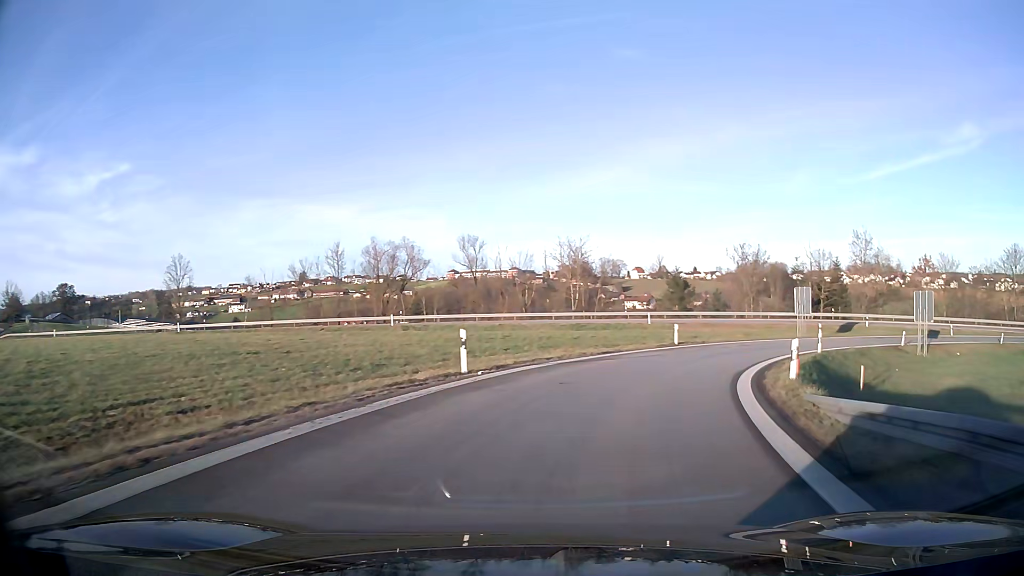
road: motorway_link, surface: asphalt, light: Day
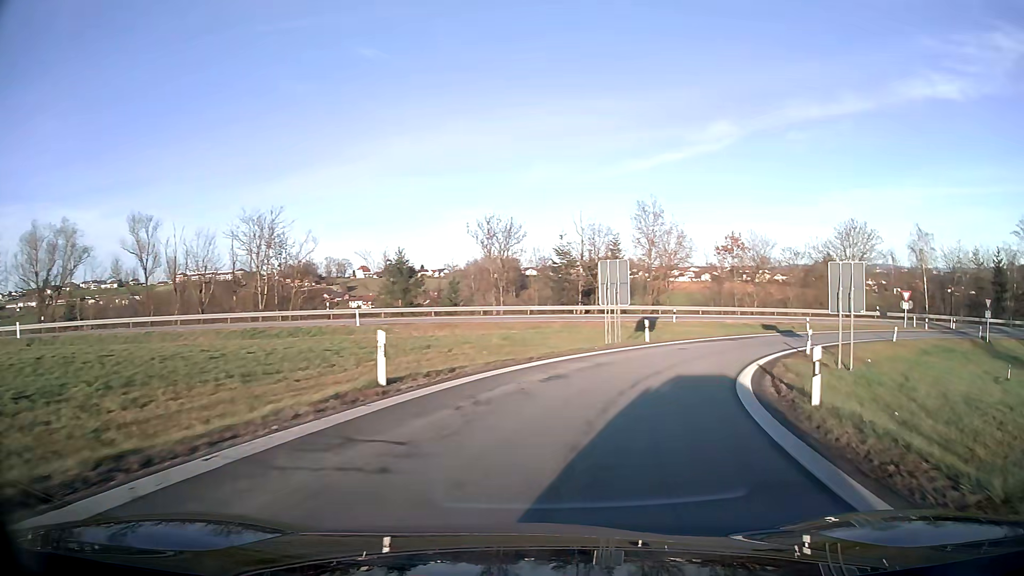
(+4.2, +20.6) m; +23°
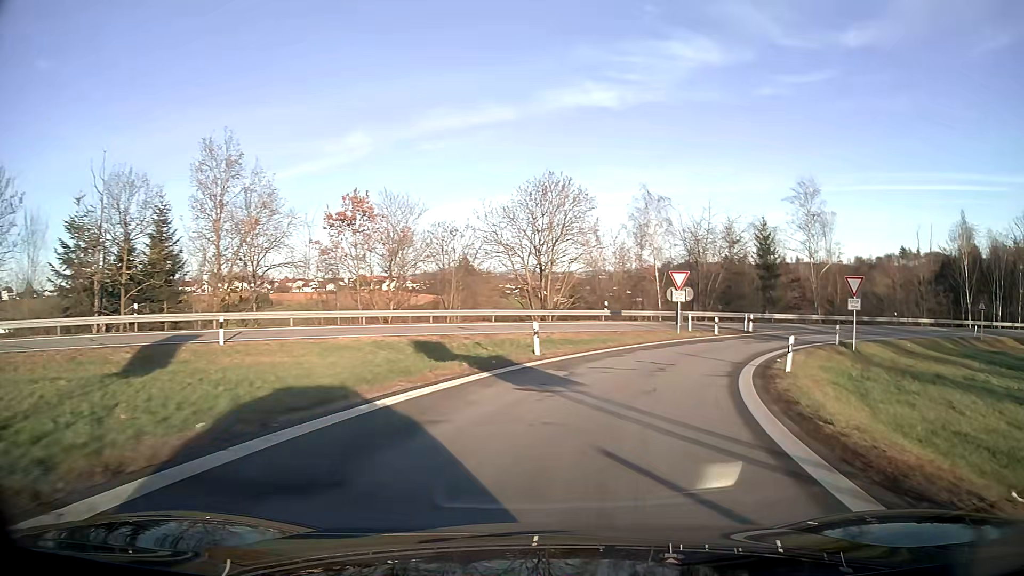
(+8.0, +27.9) m; +32°
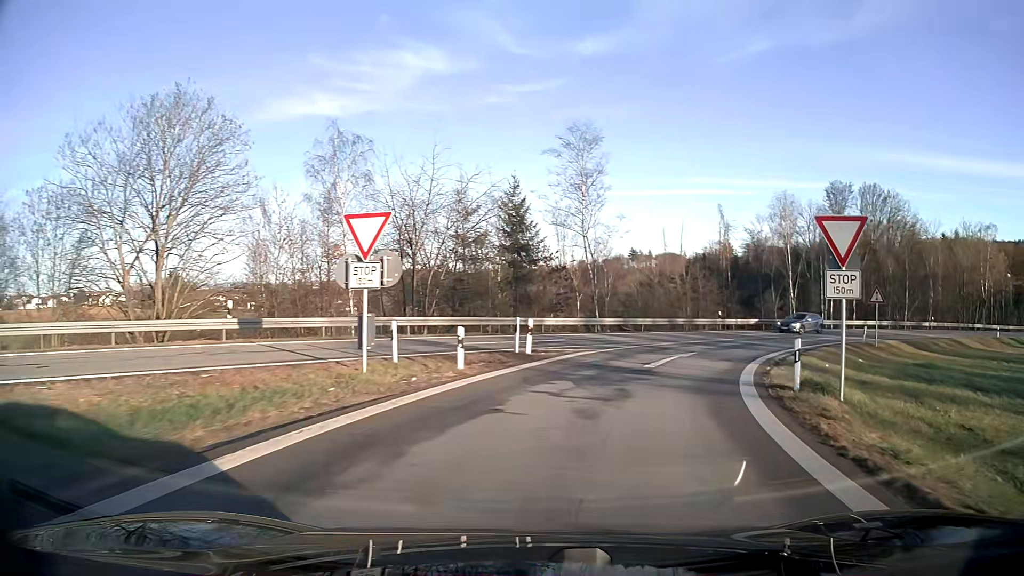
(+4.6, +21.6) m; +24°
(+1, +10) (+4, +20) (+8, +28) (+14, +36) (+22, +43) (+30, +49) (+39, +53) (+48, +57) (+57, +61) (+67, +64) m
